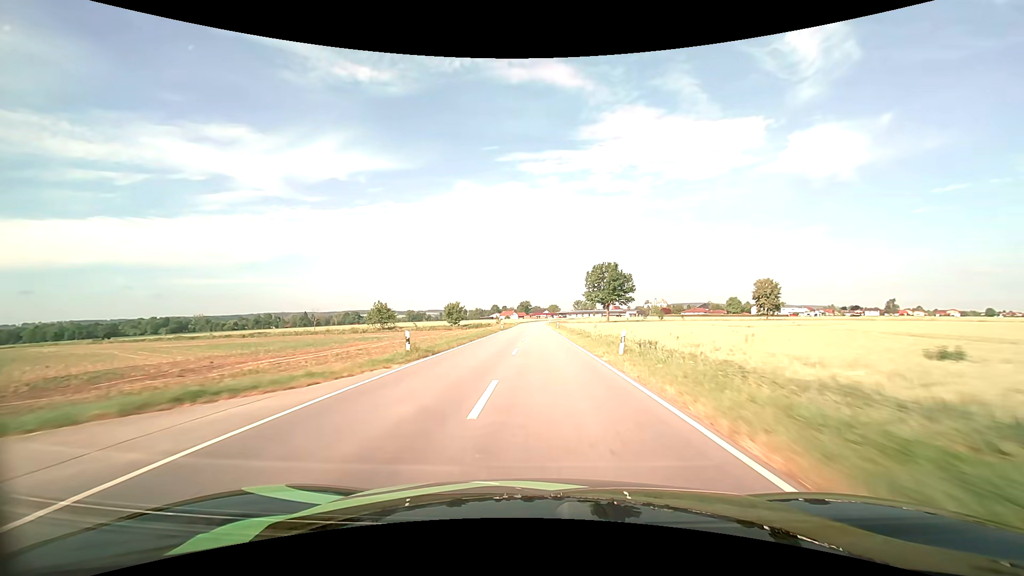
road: tertiary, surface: asphalt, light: Day
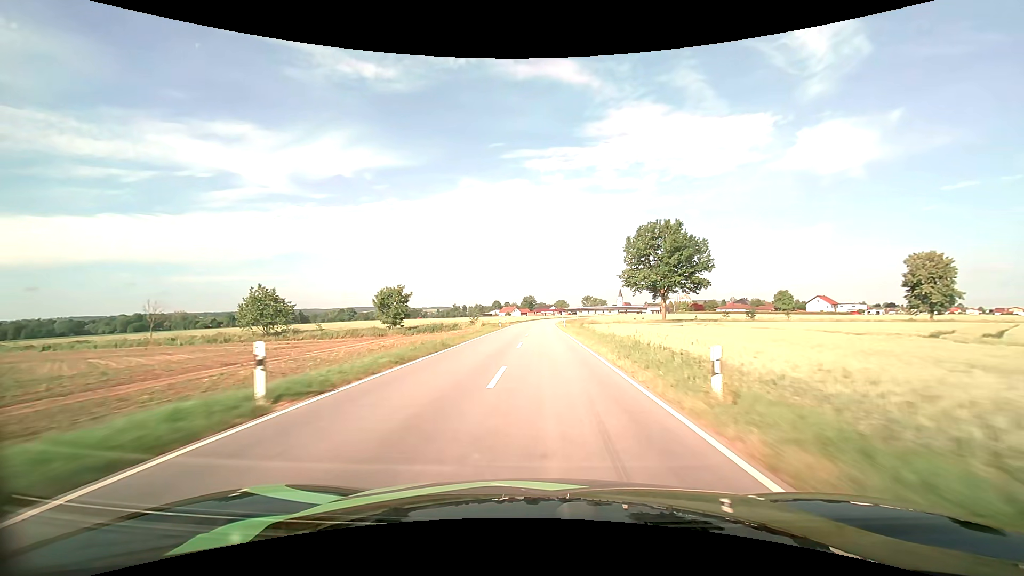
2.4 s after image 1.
(-0.1, +57.3) m; -1°
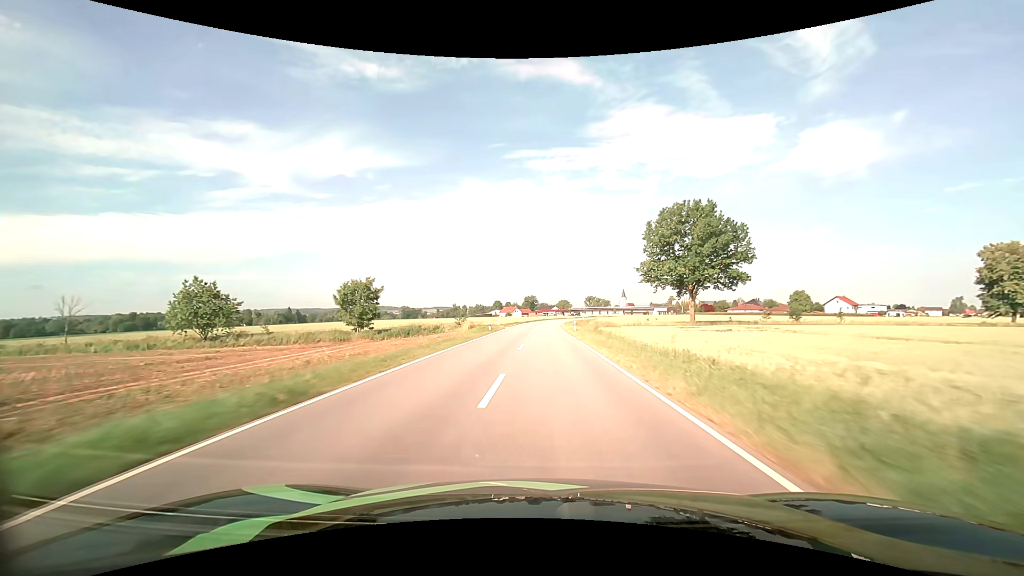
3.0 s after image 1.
(0.0, +14.0) m; 0°
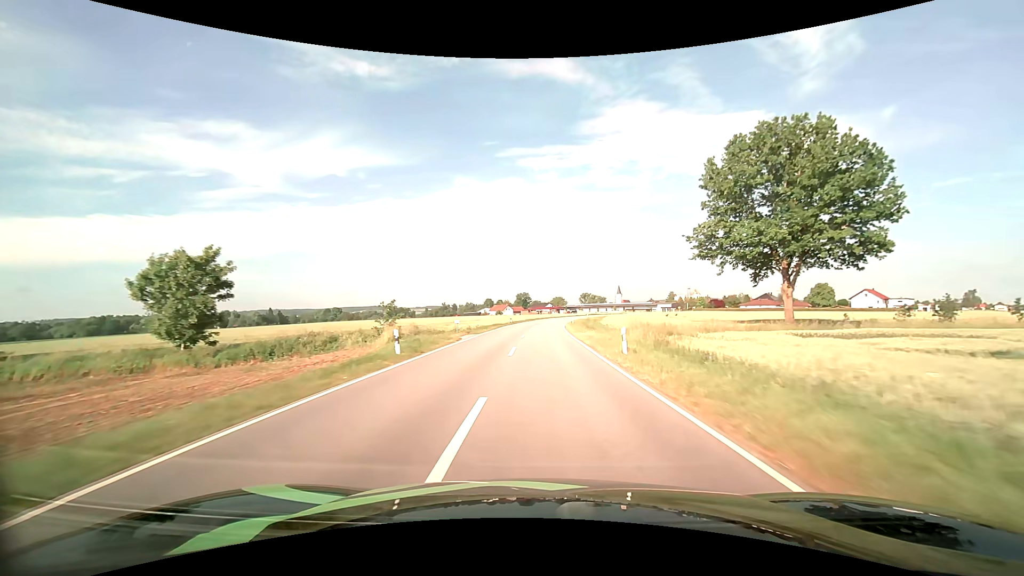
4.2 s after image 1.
(+0.1, +27.3) m; +1°
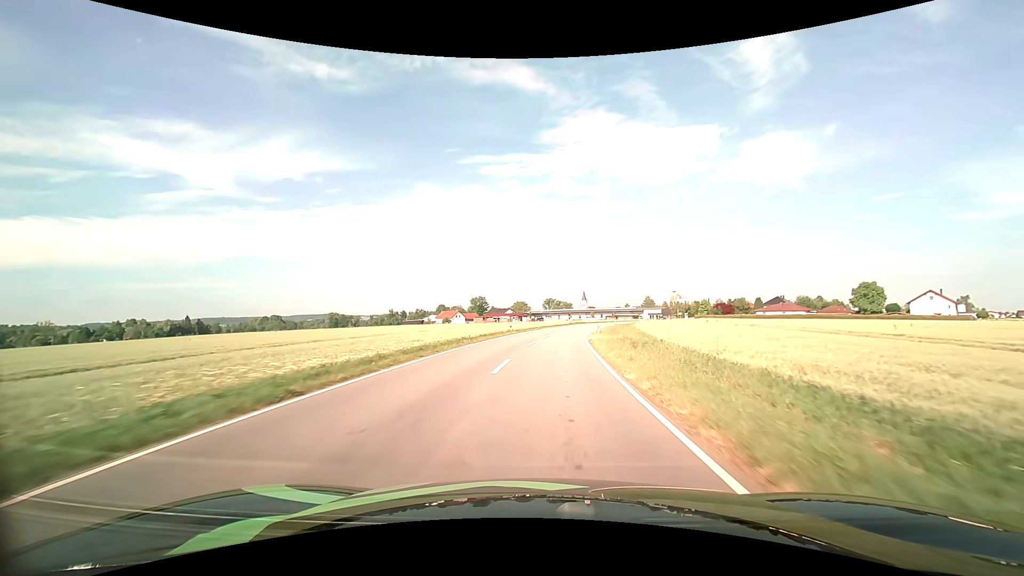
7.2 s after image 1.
(+1.6, +63.8) m; +4°
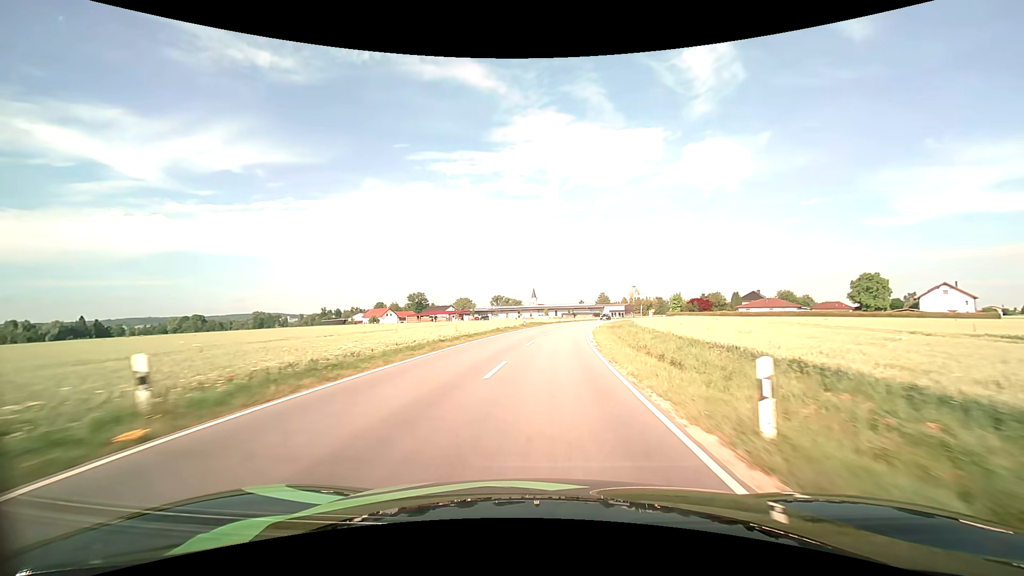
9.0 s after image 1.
(+2.0, +37.0) m; +6°
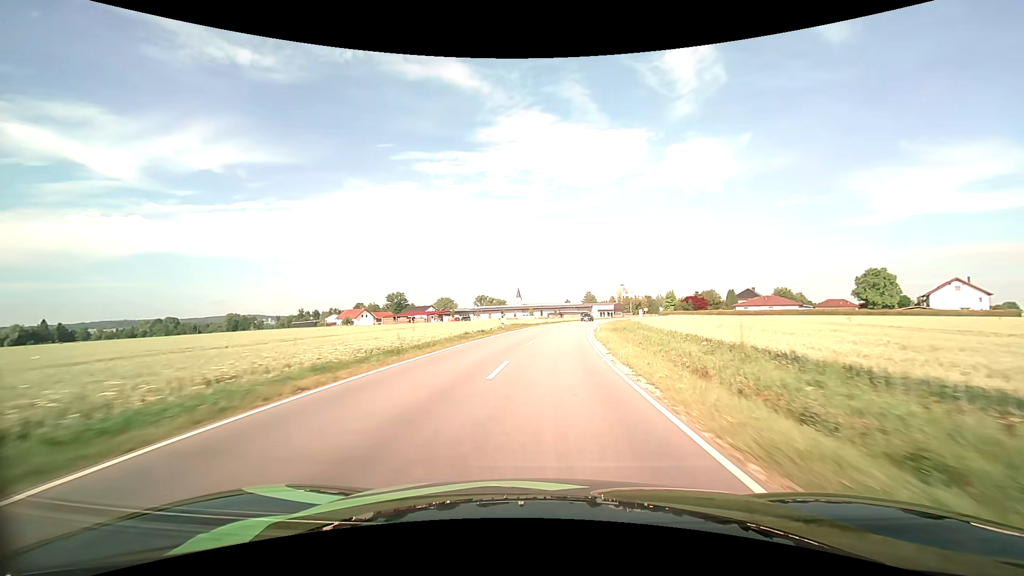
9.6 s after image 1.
(+0.2, +12.0) m; +2°
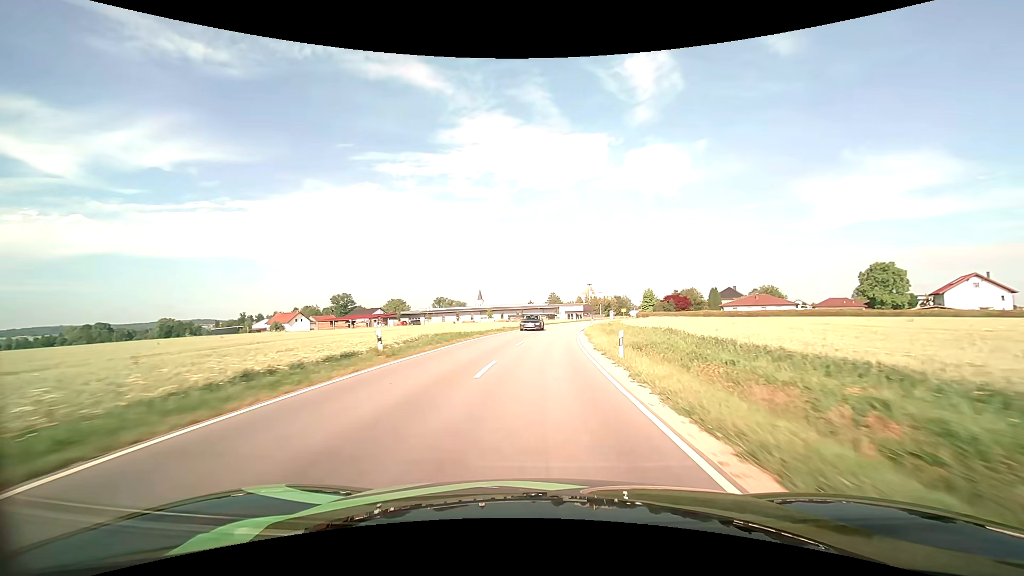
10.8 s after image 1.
(+0.8, +23.6) m; +4°
(0, +10) (0, +20) (+1, +30) (+2, +40) (+3, +50) (+4, +60) (+5, +70) (+7, +80) (+9, +89) (+11, +99) m
